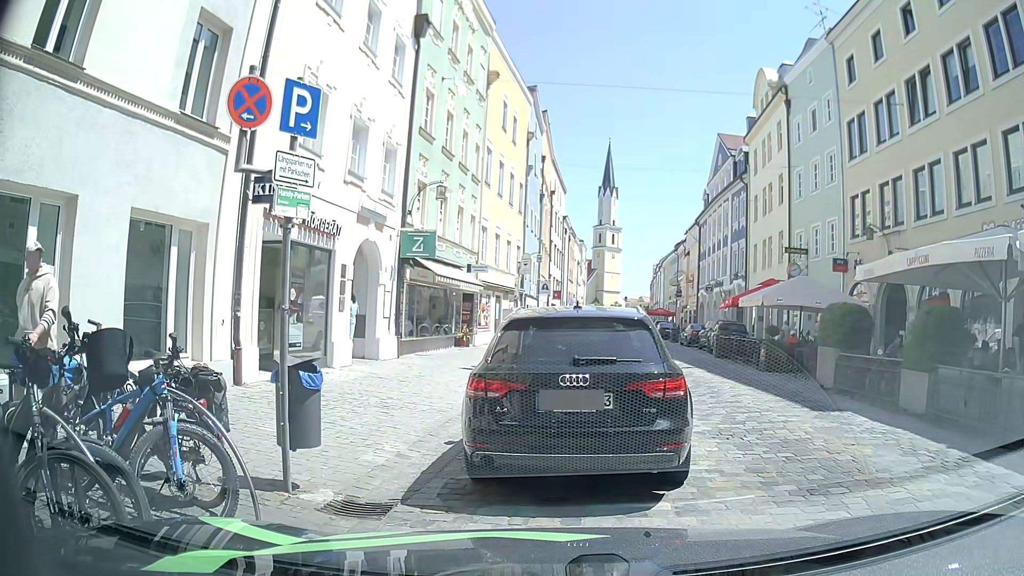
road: residential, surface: sett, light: Day
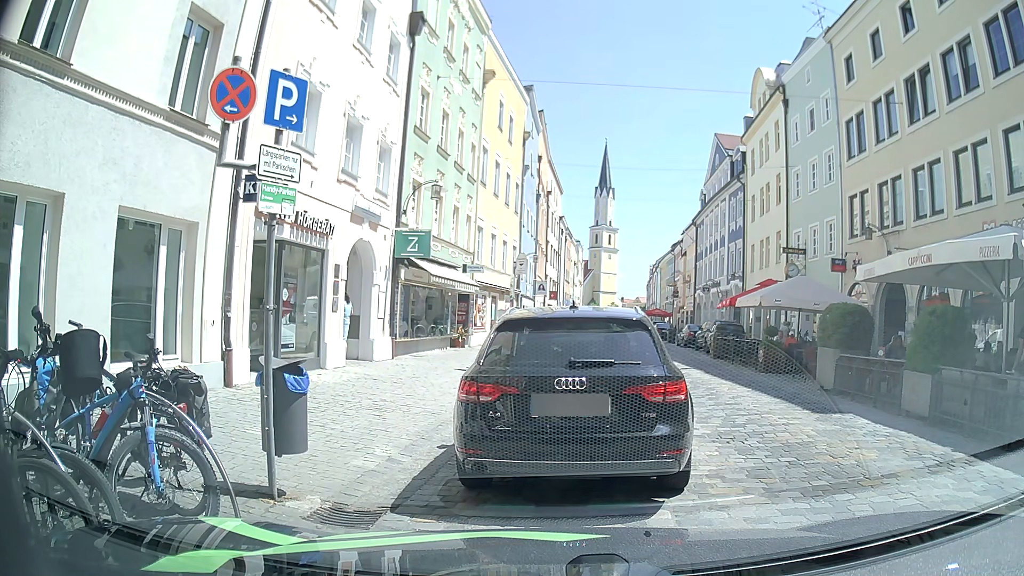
(0.0, +0.3) m; 0°
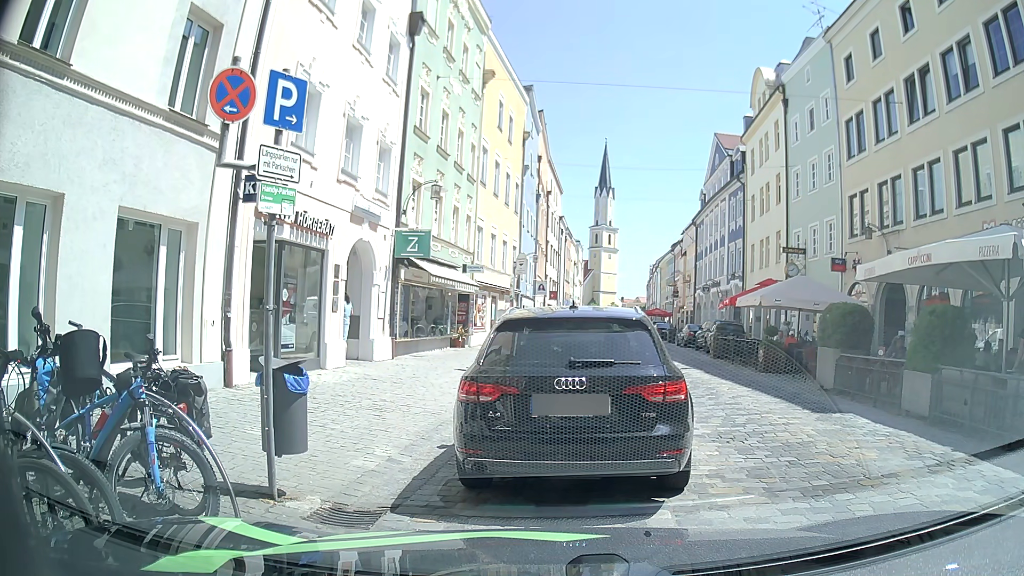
(0.0, 0.0) m; 0°
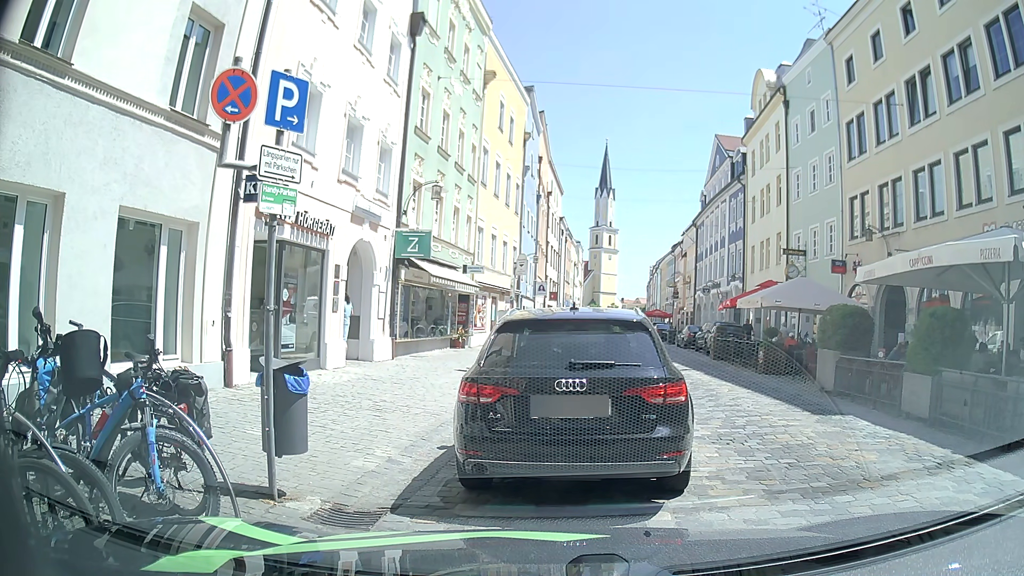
(0.0, 0.0) m; 0°
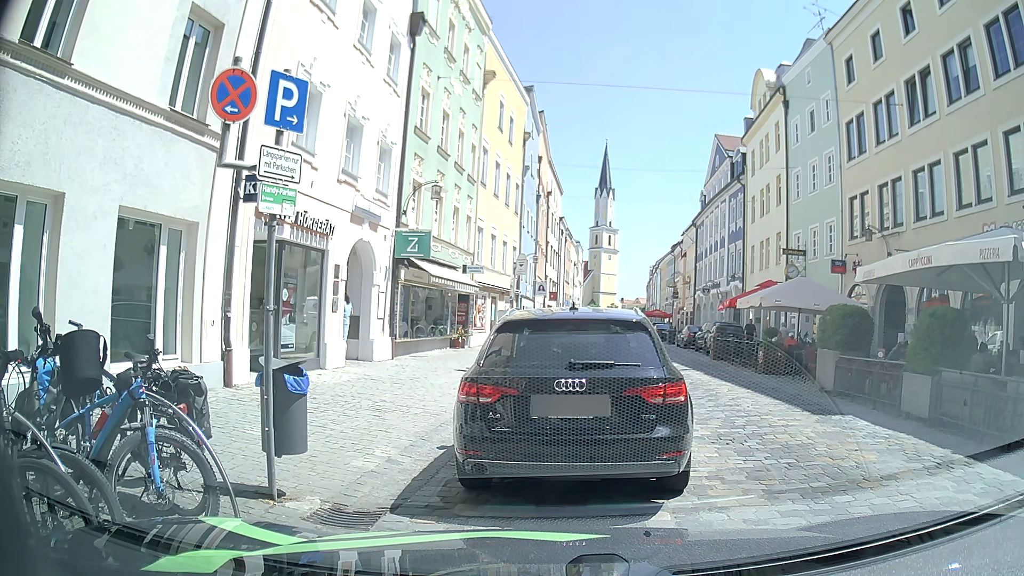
(0.0, 0.0) m; 0°
